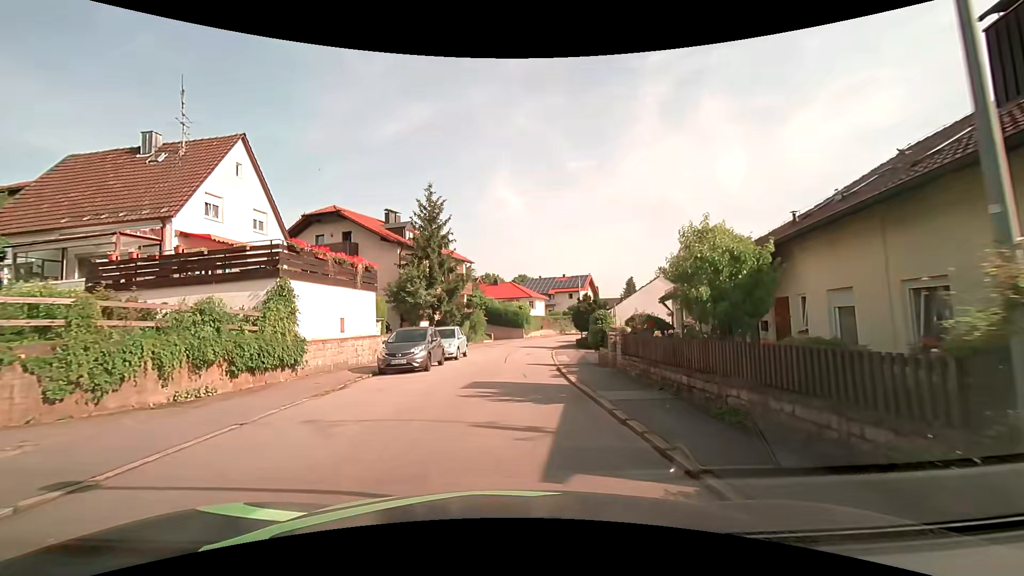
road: residential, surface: asphalt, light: Day
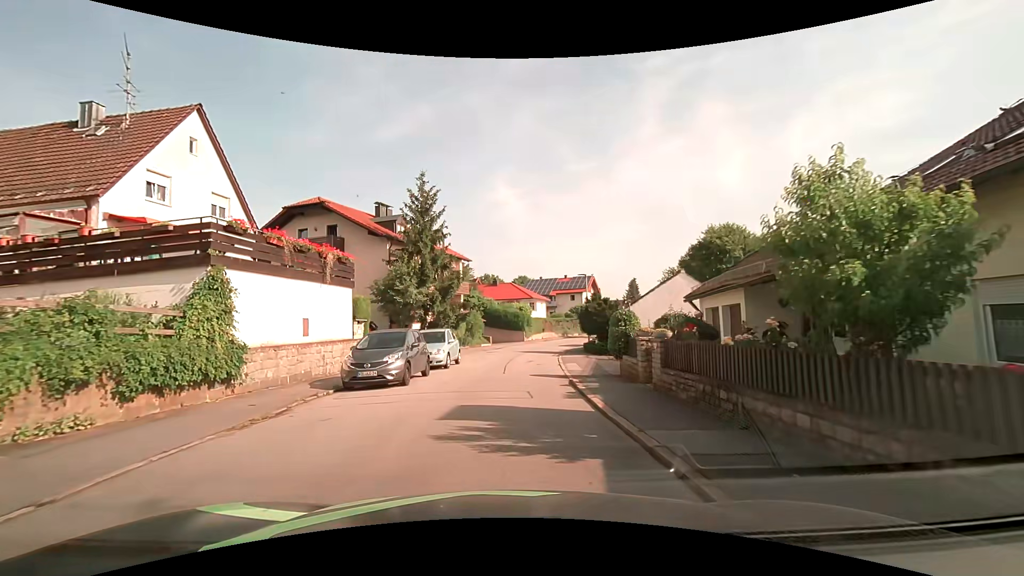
(0.0, +3.6) m; 0°
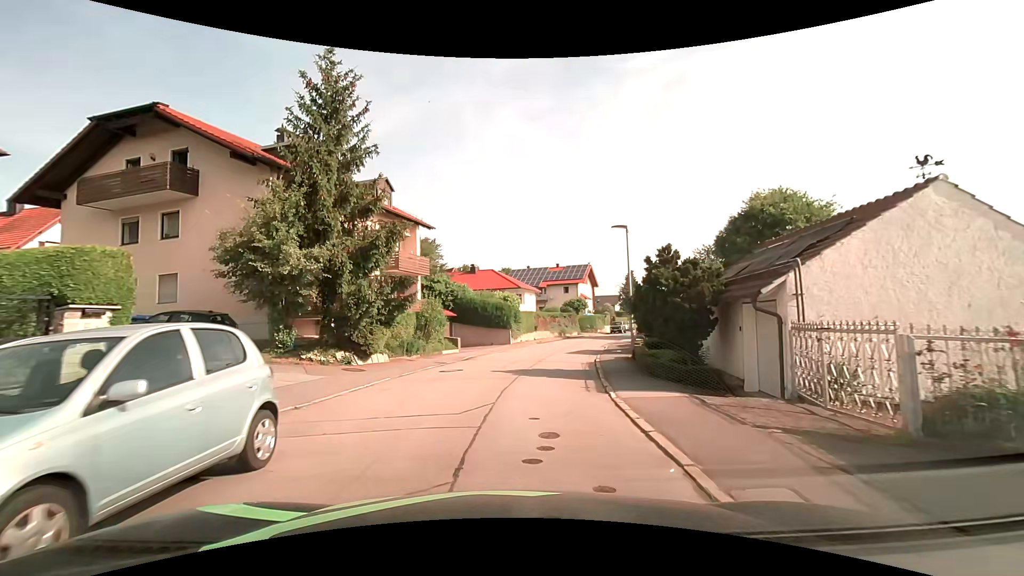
(+0.2, +16.0) m; +2°
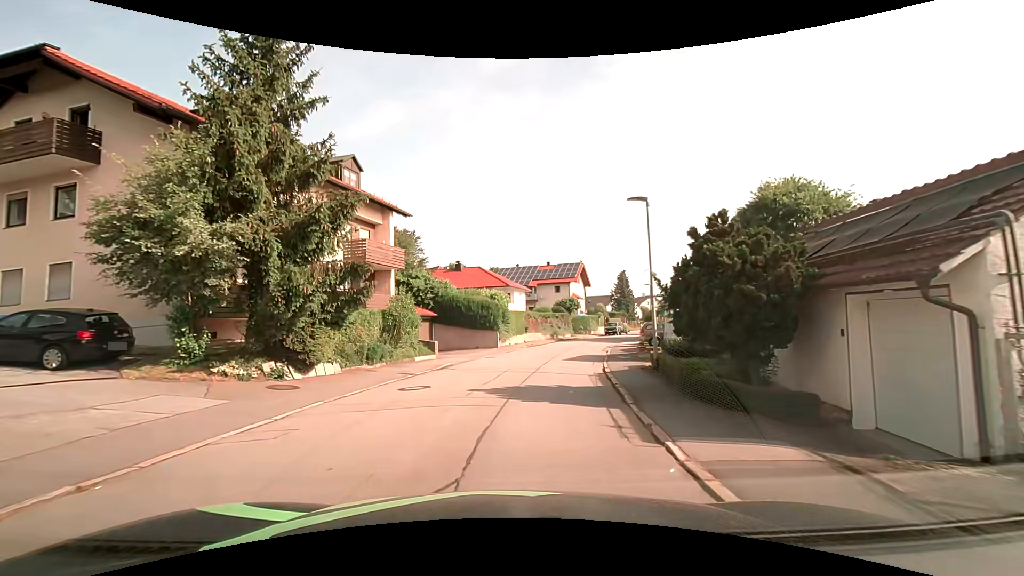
(0.0, +4.4) m; 0°
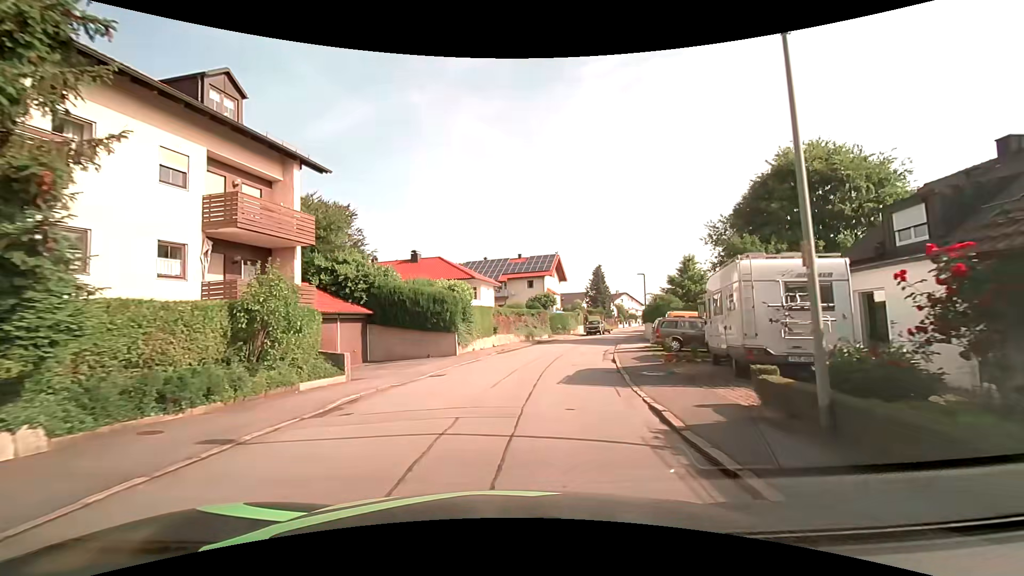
(+0.4, +9.0) m; +5°
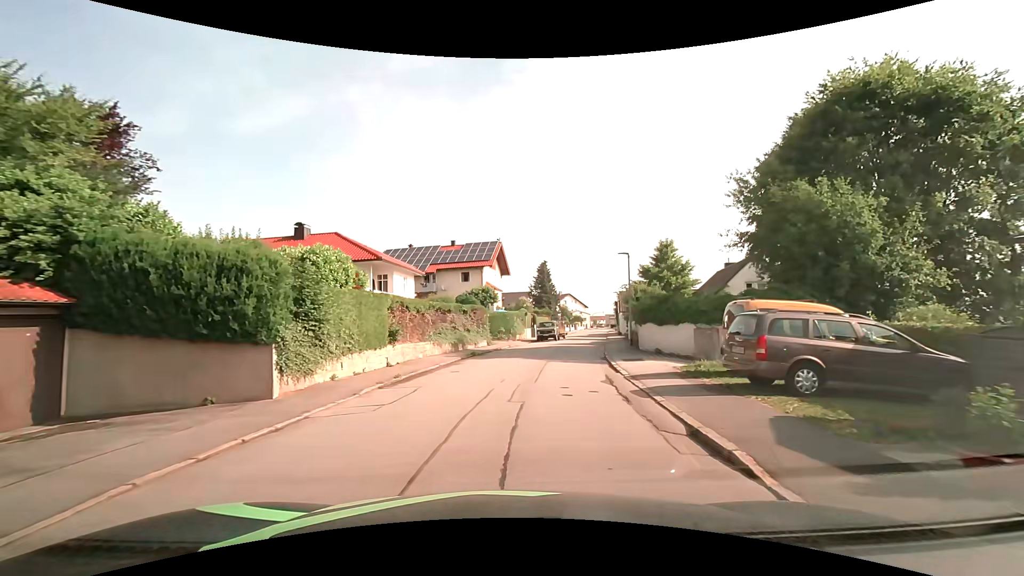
(+0.7, +13.6) m; +6°
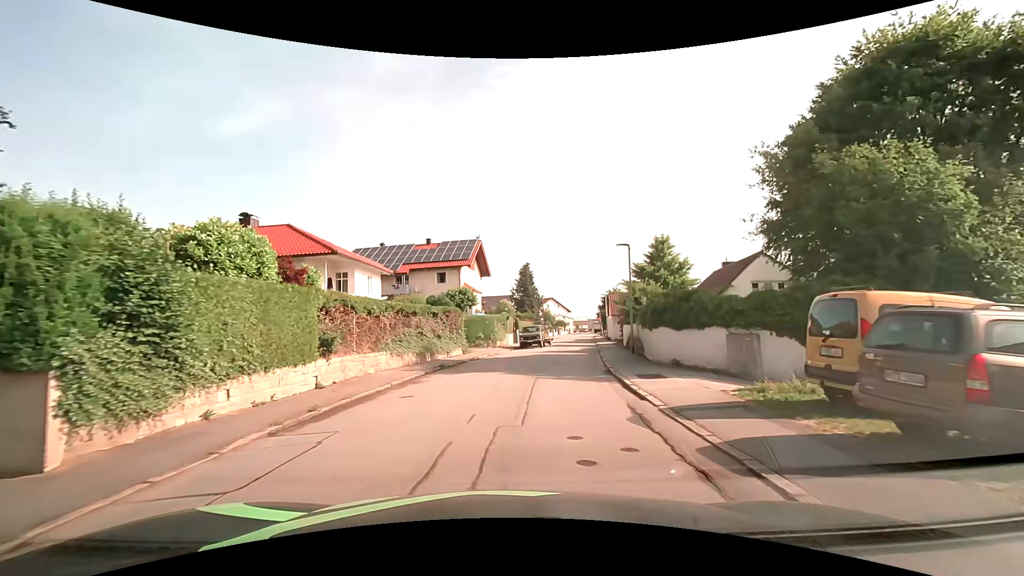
(+0.1, +4.5) m; +3°
